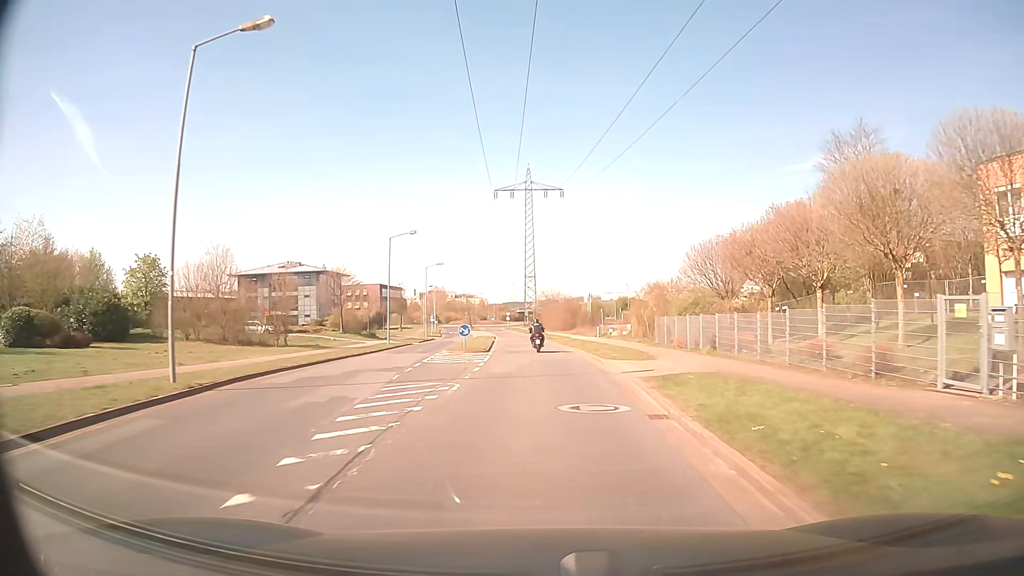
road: residential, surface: asphalt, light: Day
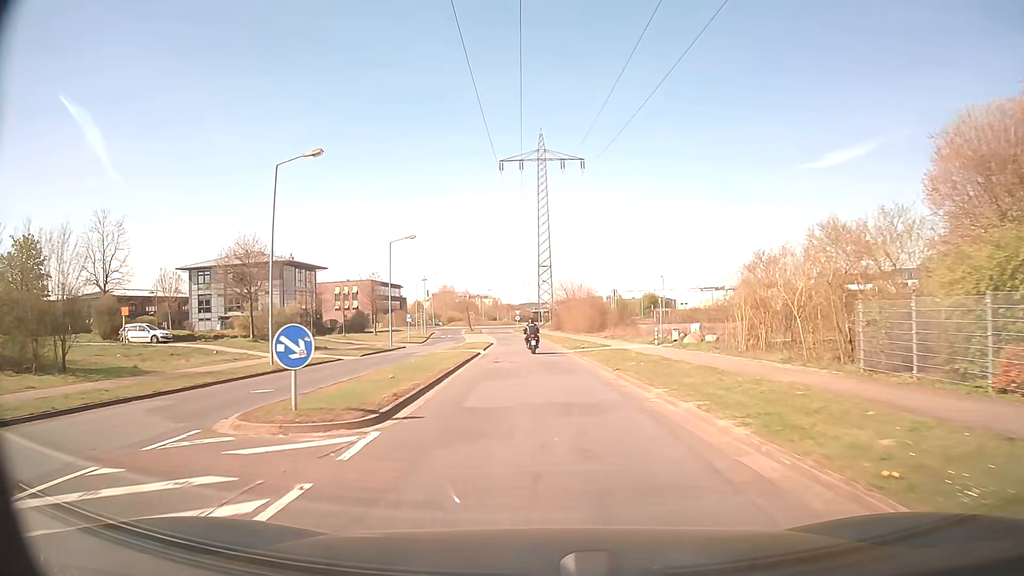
(0.0, +23.9) m; -1°
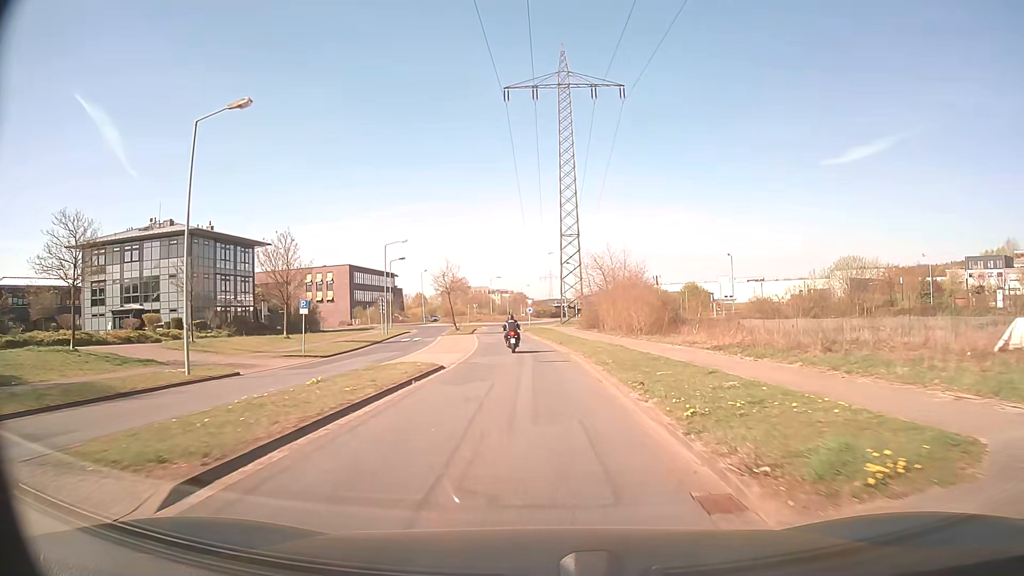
(+0.1, +31.8) m; -2°
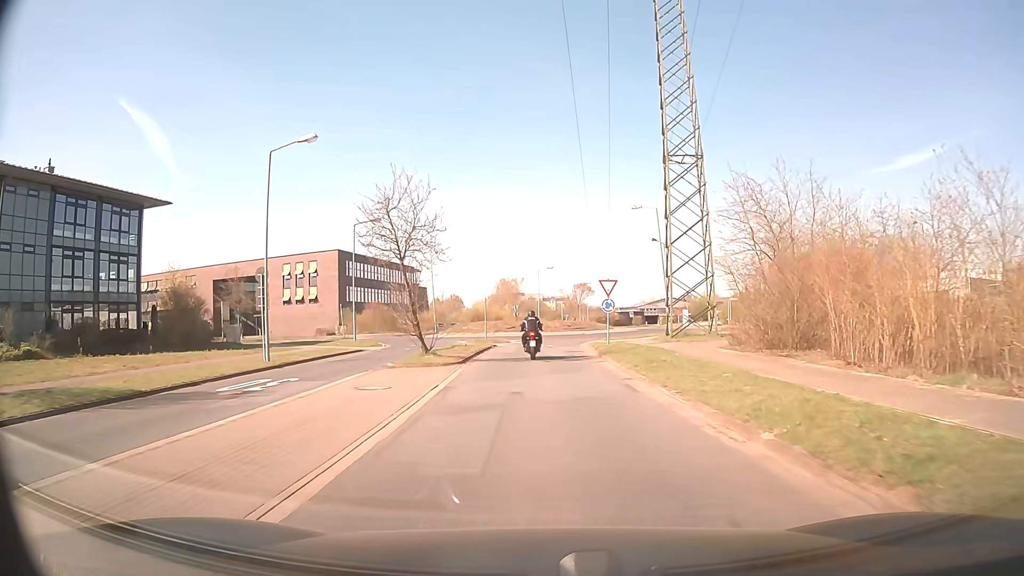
(-1.5, +34.6) m; -5°
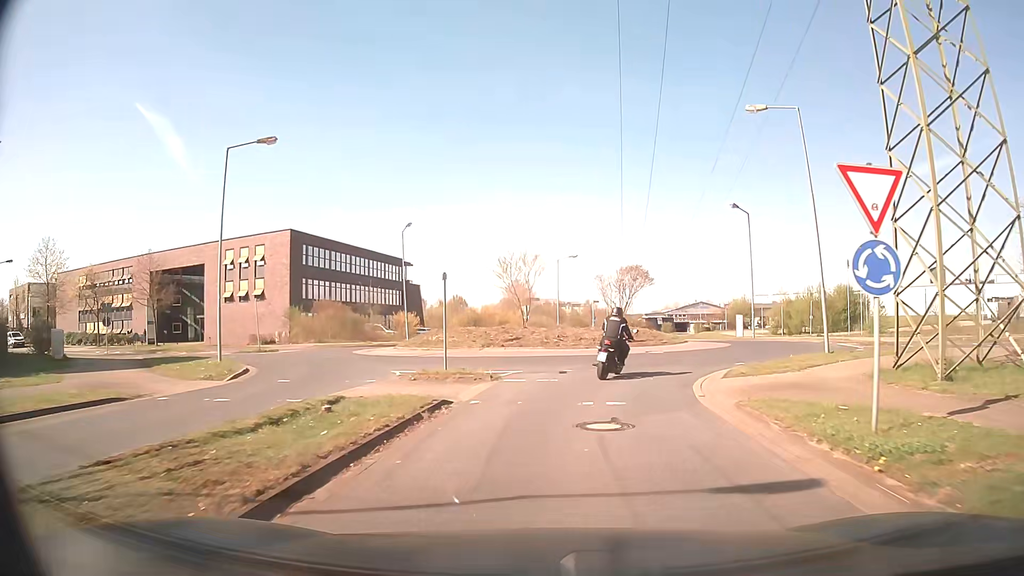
(-0.4, +21.8) m; -2°
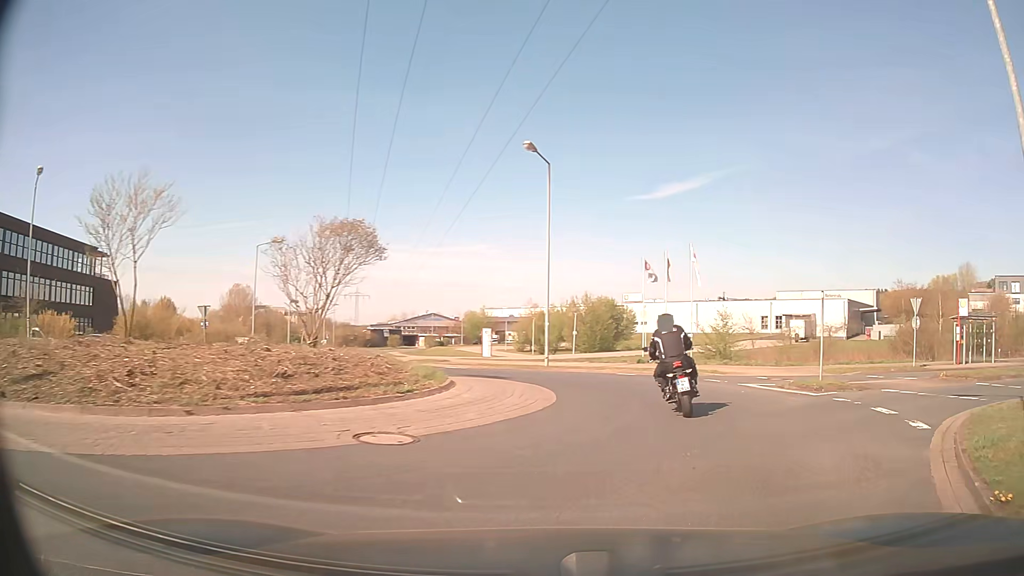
(+2.1, +17.2) m; +22°
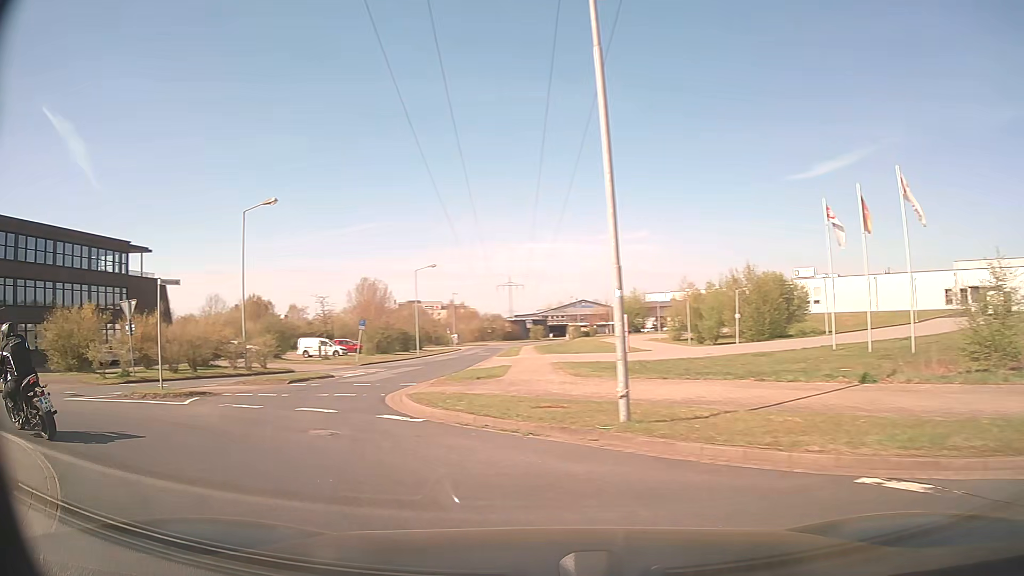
(+2.2, +17.5) m; -12°
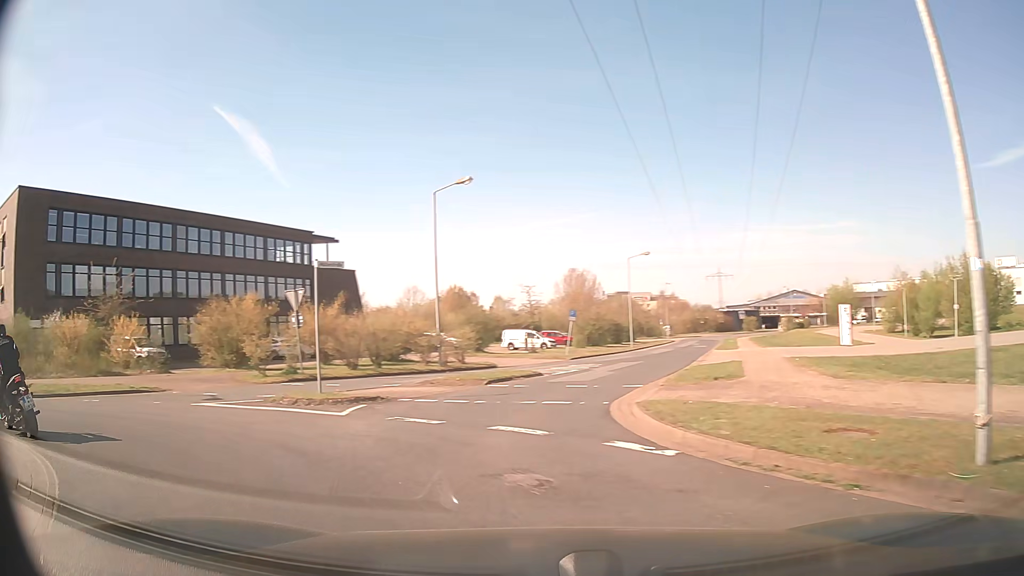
(-0.5, +3.4) m; -17°
(-4, +9) (-14, +11) (-24, +11) (-34, +13) (-43, +16) (-53, +19) (-62, +23) (-71, +28) (-80, +32) (-88, +38) m
